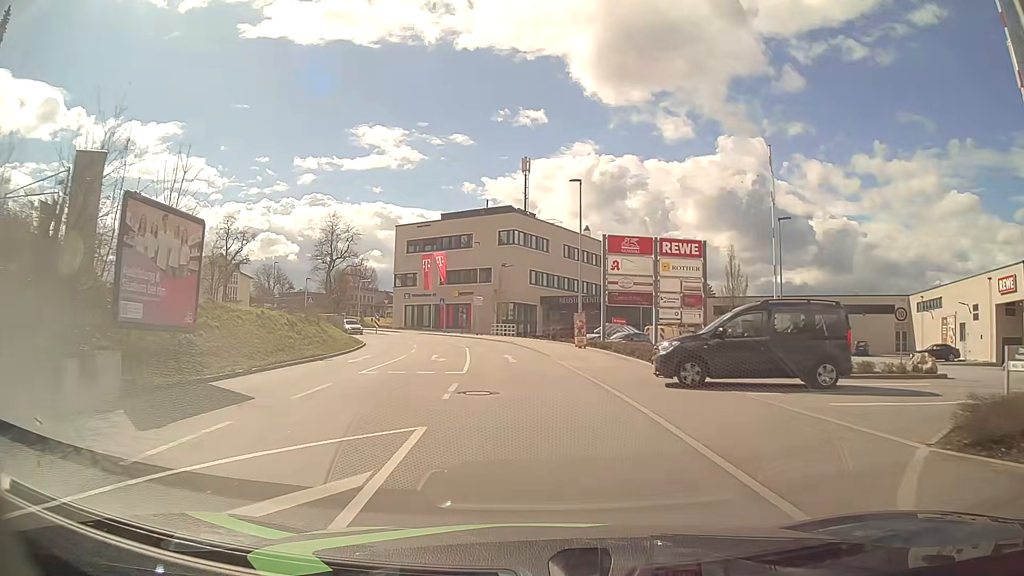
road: tertiary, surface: asphalt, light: Day
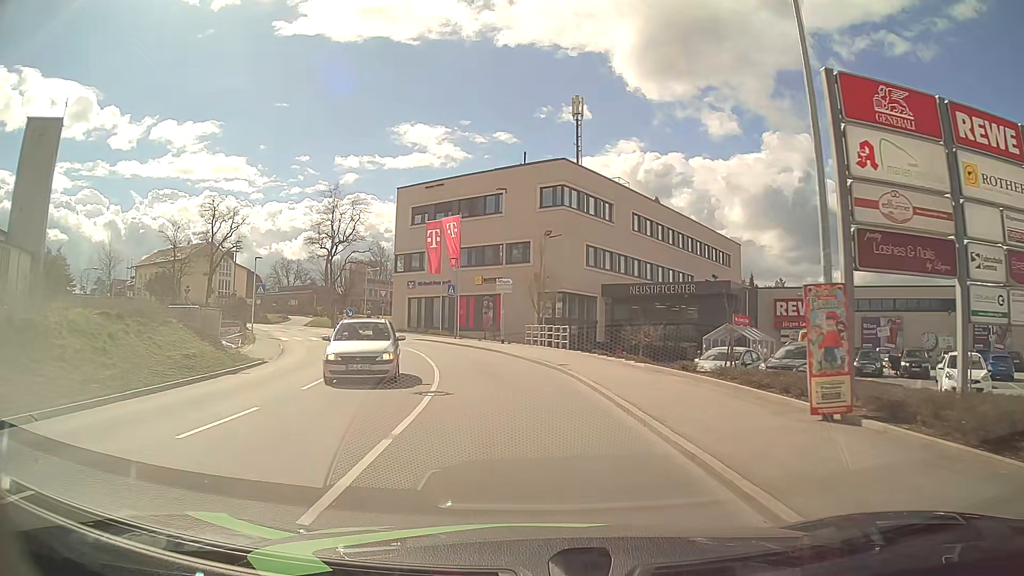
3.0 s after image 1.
(-0.6, +24.1) m; -3°
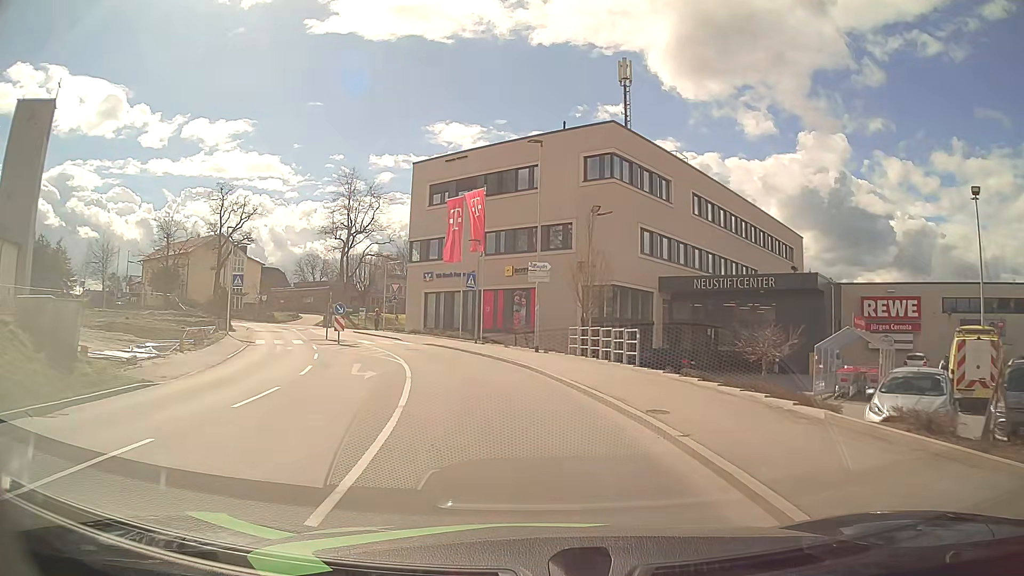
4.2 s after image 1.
(-0.3, +9.7) m; -4°
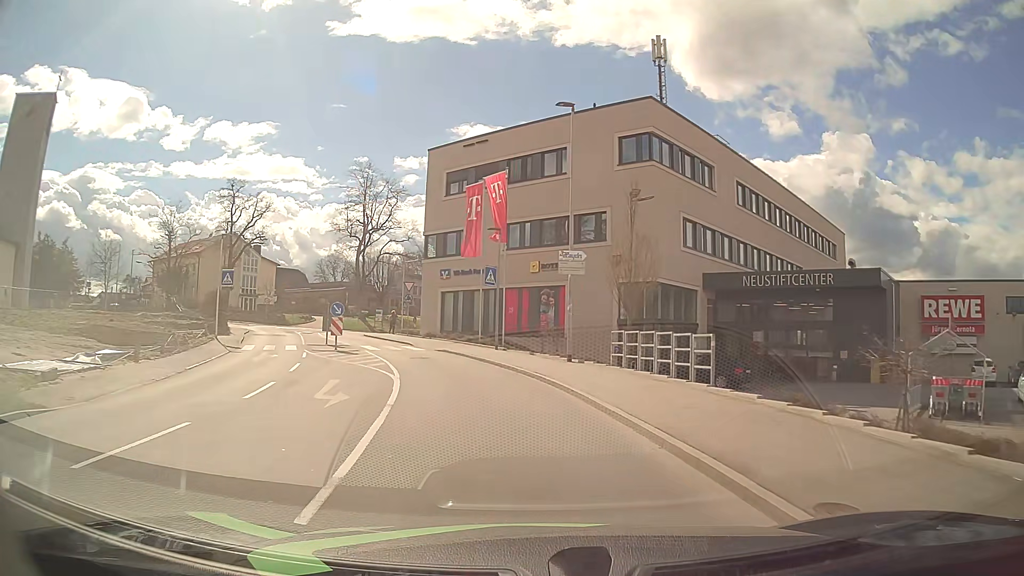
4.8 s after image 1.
(0.0, +4.8) m; -1°
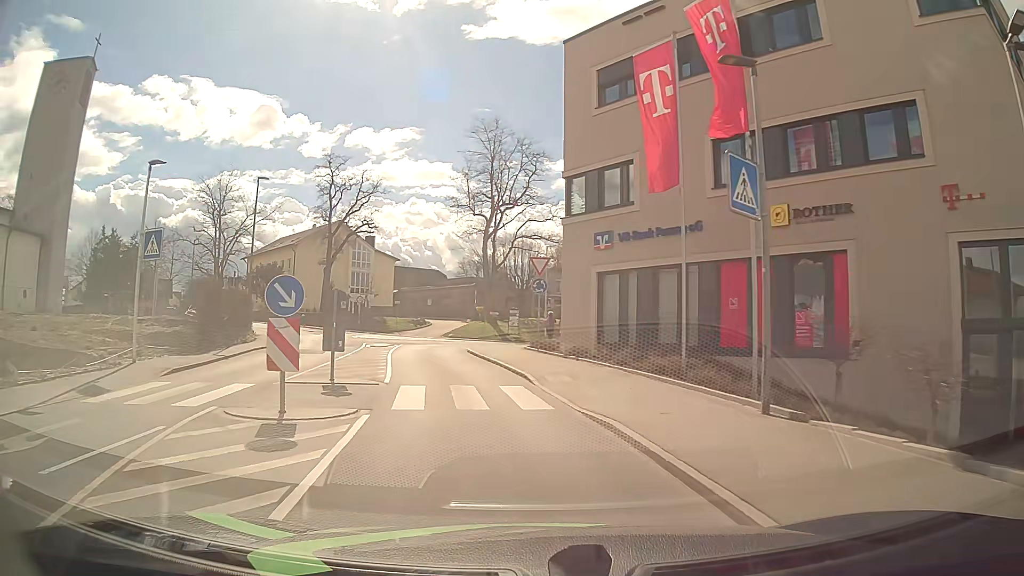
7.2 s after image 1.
(-2.3, +19.2) m; -13°
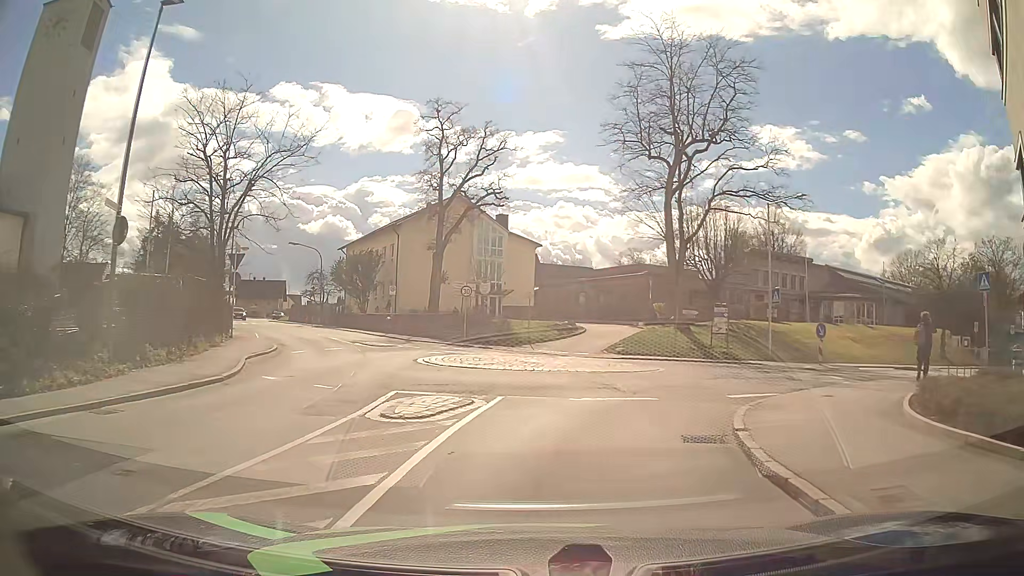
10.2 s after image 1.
(-3.1, +21.4) m; -15°
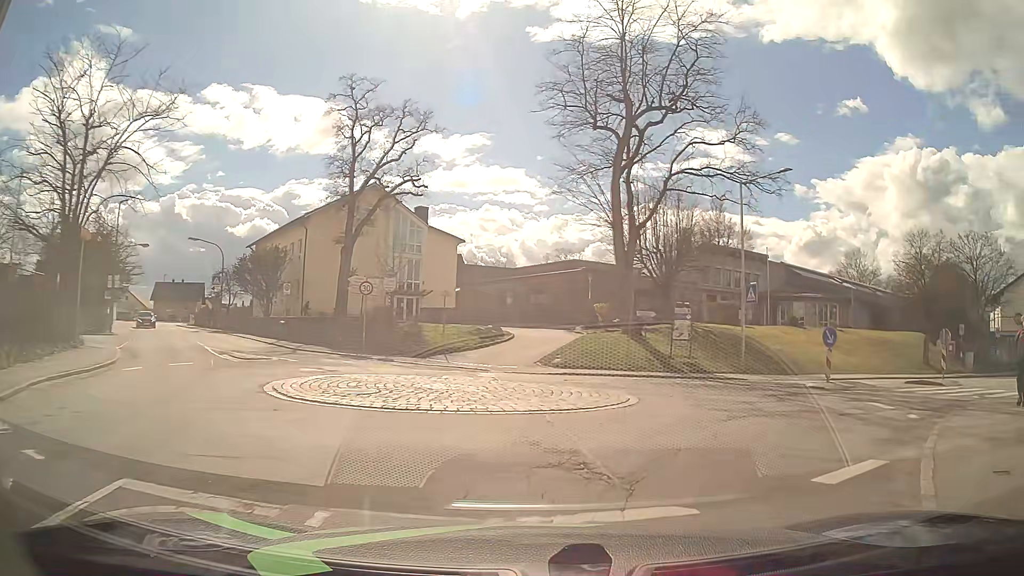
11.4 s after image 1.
(+0.2, +6.6) m; +7°
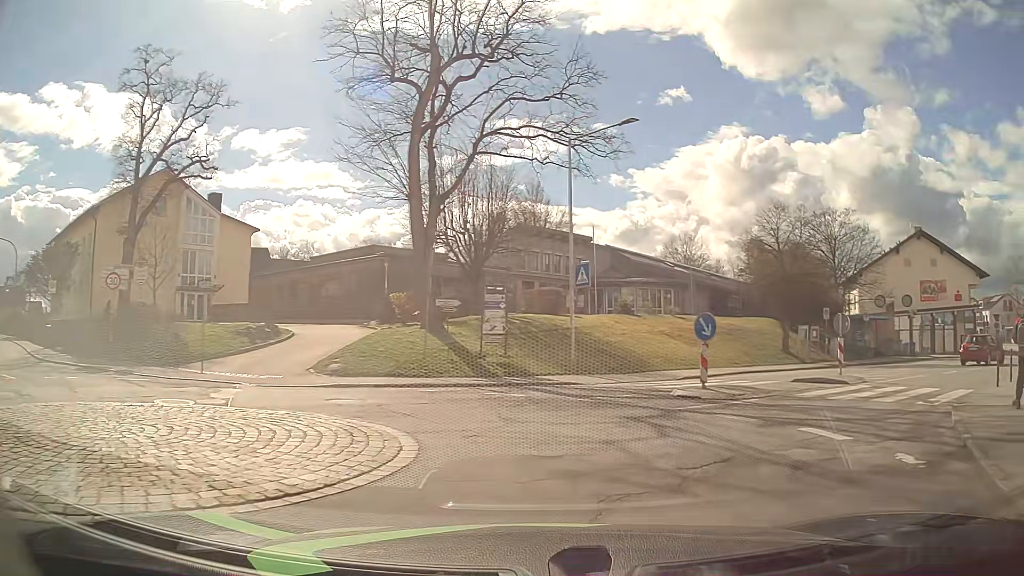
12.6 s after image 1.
(+0.8, +5.4) m; +17°
